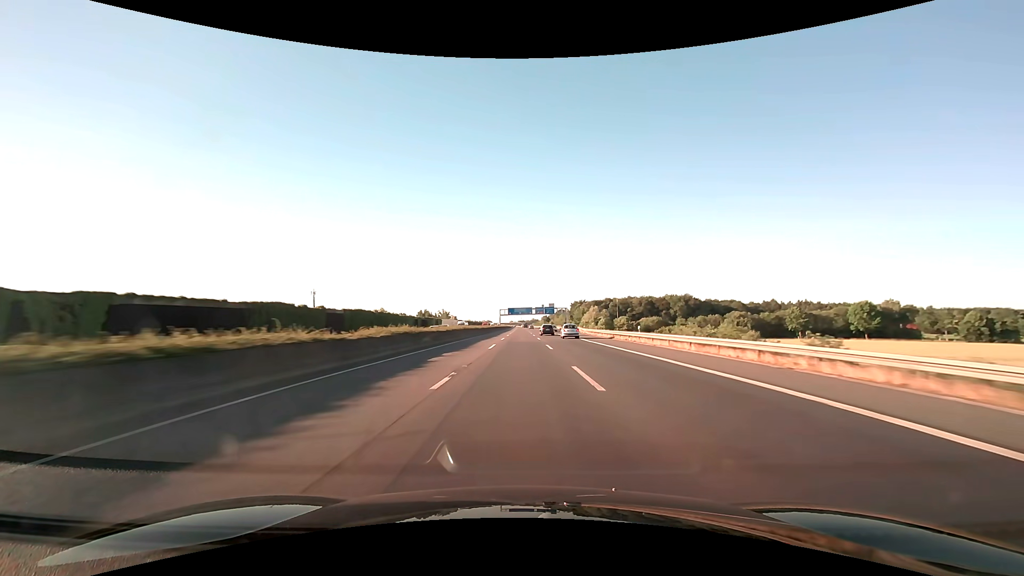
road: motorway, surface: asphalt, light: Day
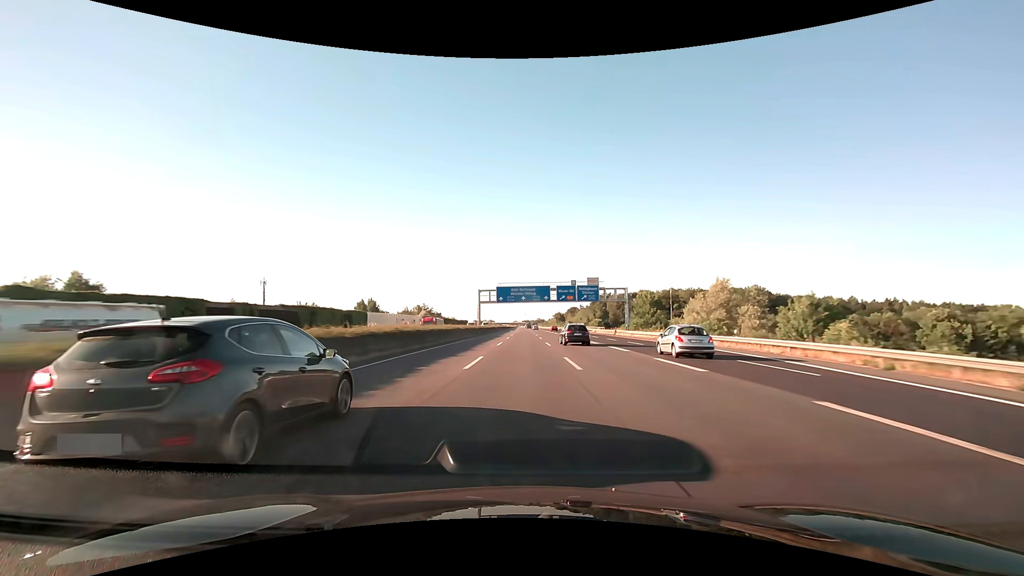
(-0.6, +103.3) m; -1°
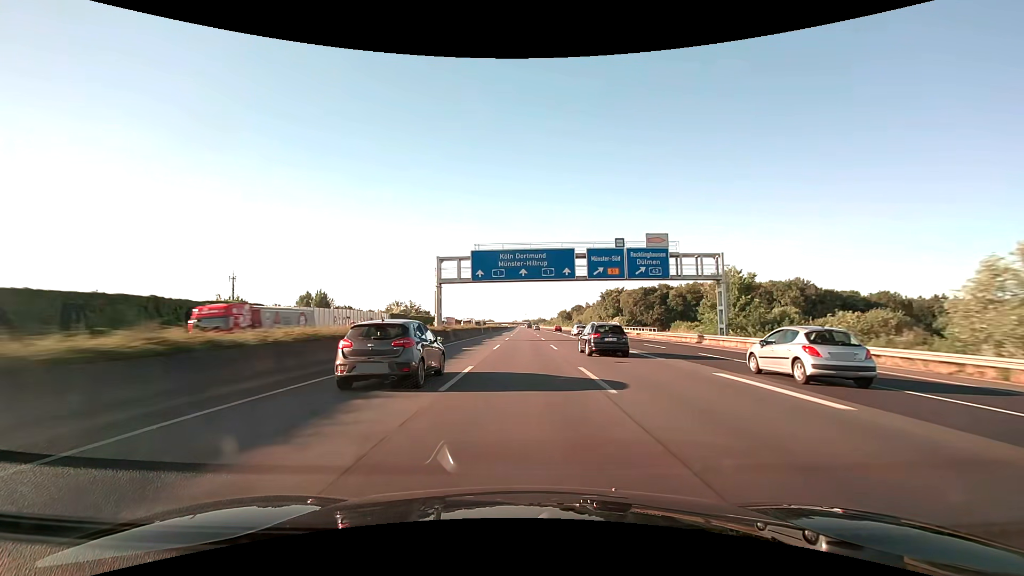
(0.0, +41.3) m; 0°
(0, +10) (0, +20) (0, +30) (0, +40) (0, +50) (0, +60) (0, +70) (0, +80) (0, +90) (0, +100) m
